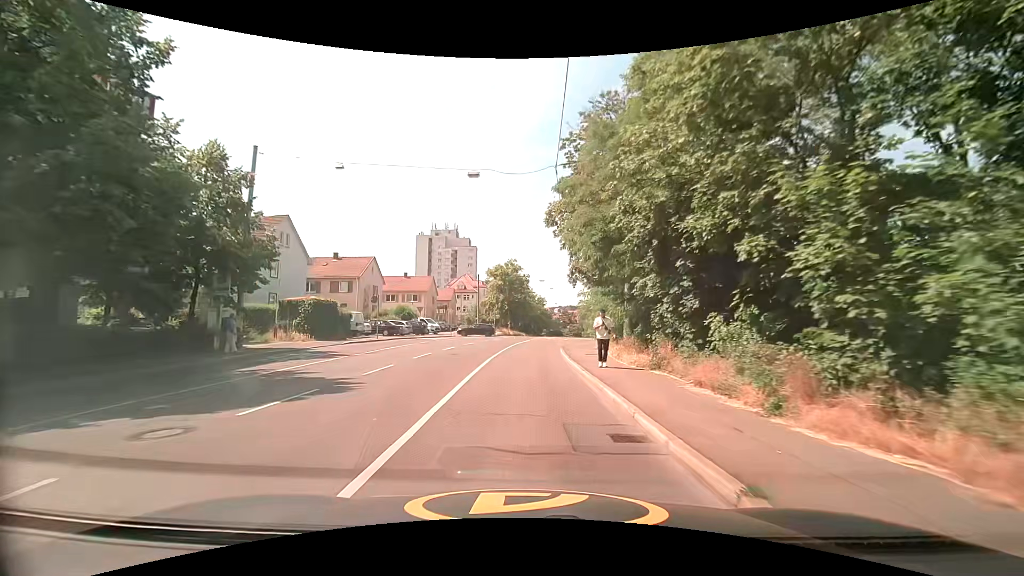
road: secondary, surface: asphalt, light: Day
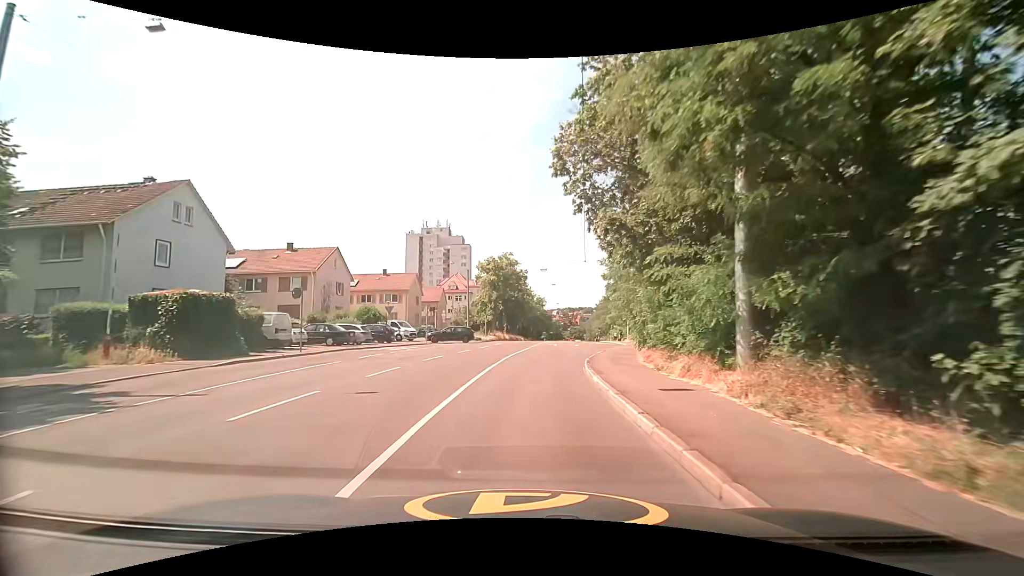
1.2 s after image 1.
(+0.1, +12.3) m; 0°
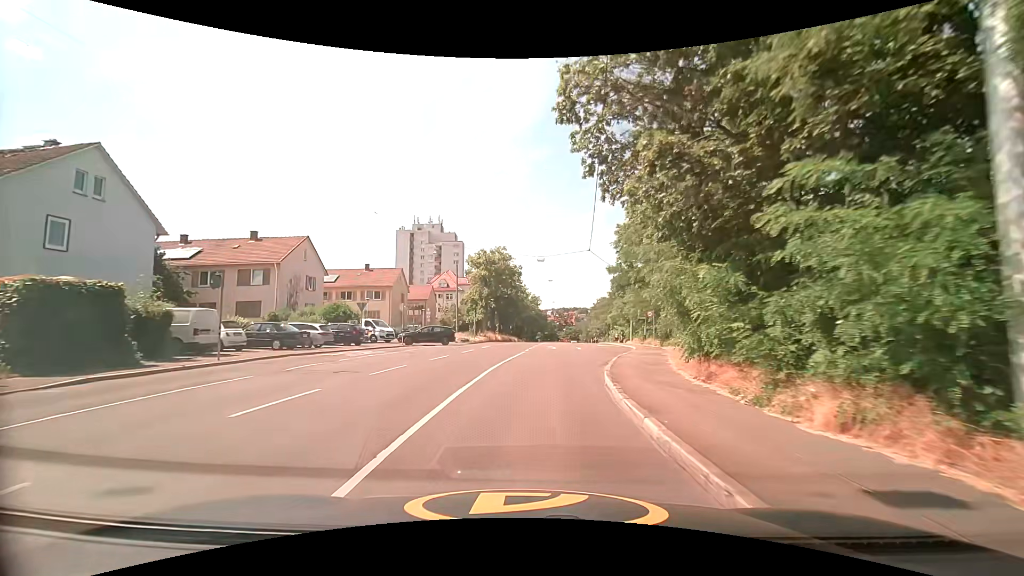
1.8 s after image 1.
(0.0, +6.1) m; +1°
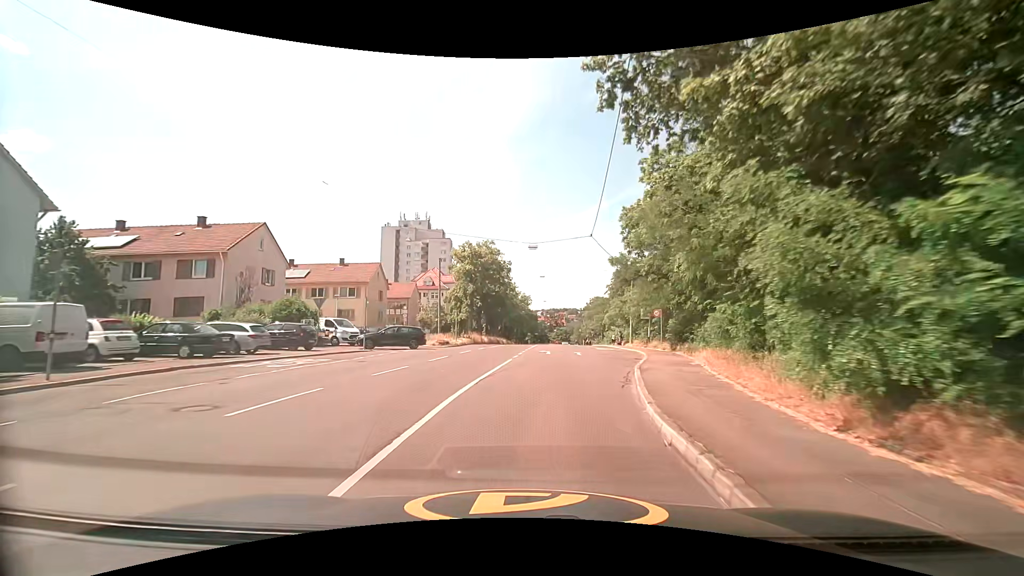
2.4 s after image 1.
(0.0, +6.1) m; +1°
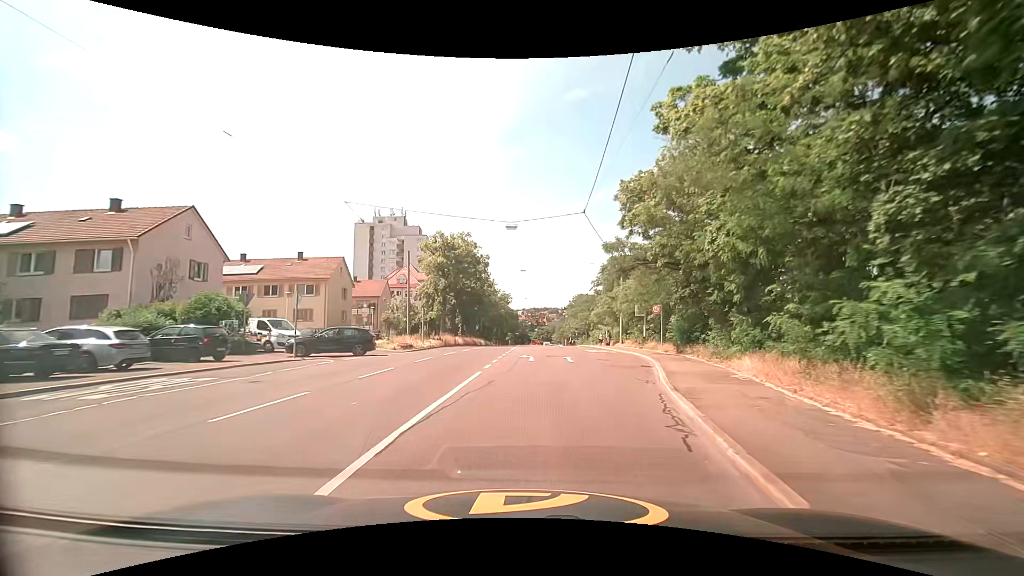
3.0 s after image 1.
(+0.1, +6.1) m; +2°
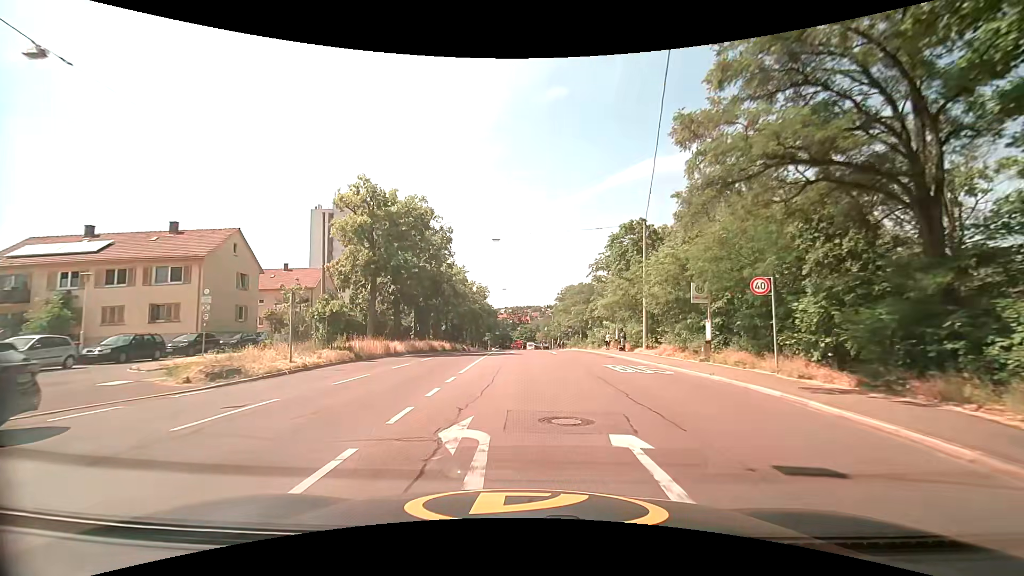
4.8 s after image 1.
(+0.8, +18.3) m; +3°
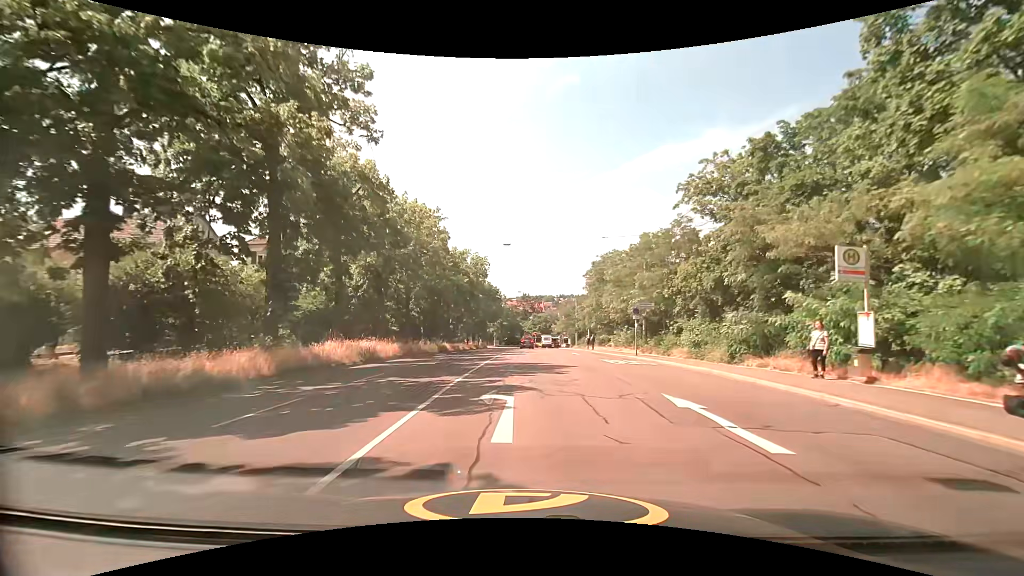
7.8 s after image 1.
(-0.7, +29.8) m; -2°
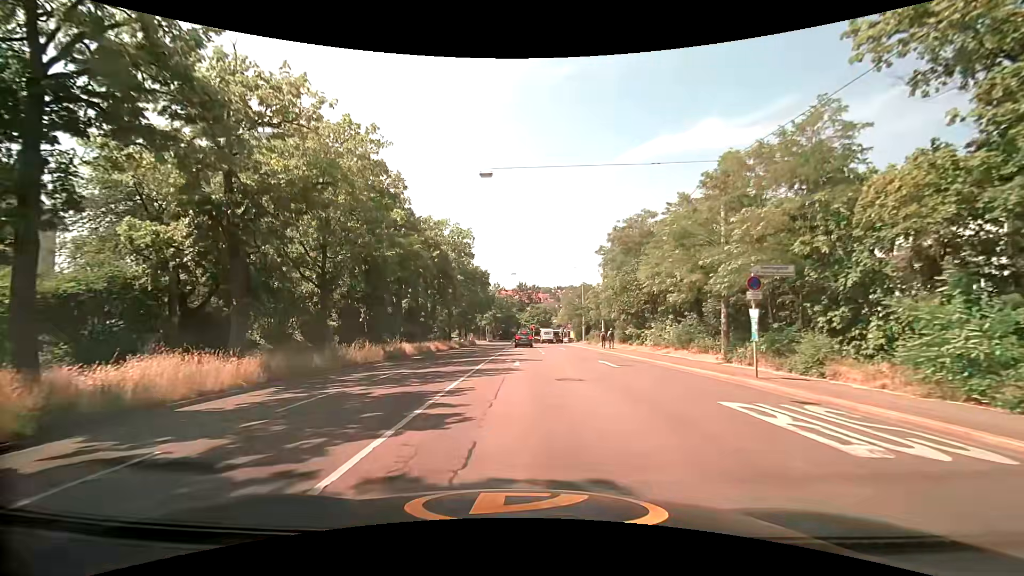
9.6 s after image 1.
(+0.1, +16.0) m; 0°
